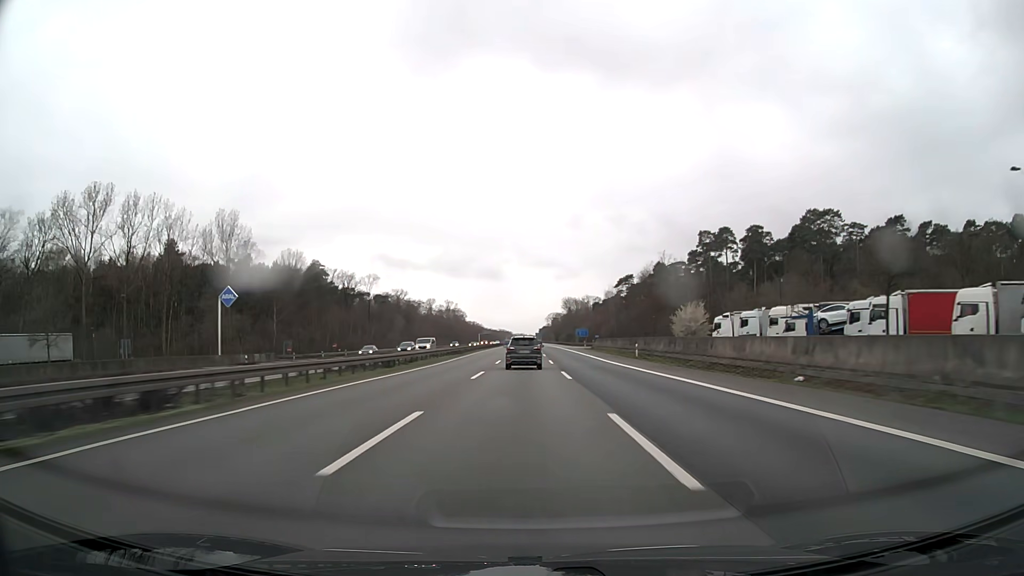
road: motorway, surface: asphalt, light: Day
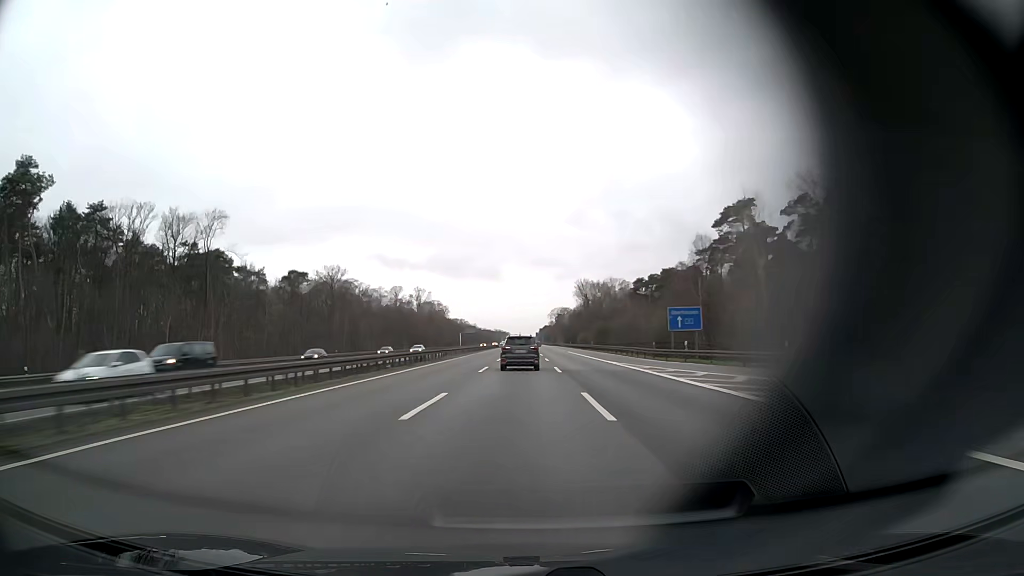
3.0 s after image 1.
(+0.1, +103.7) m; 0°
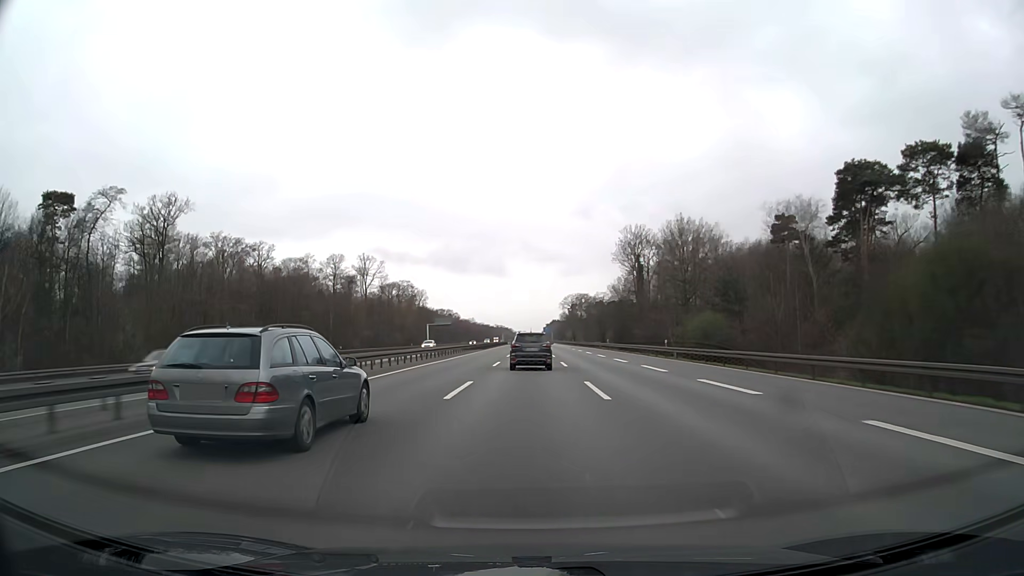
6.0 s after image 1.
(-0.5, +104.9) m; 0°
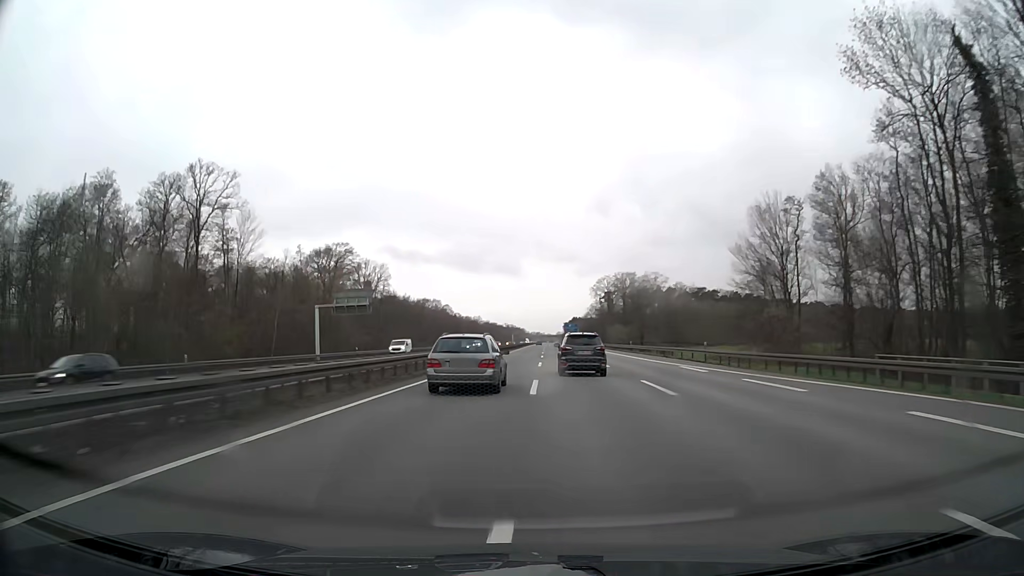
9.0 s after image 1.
(-1.1, +106.9) m; -1°
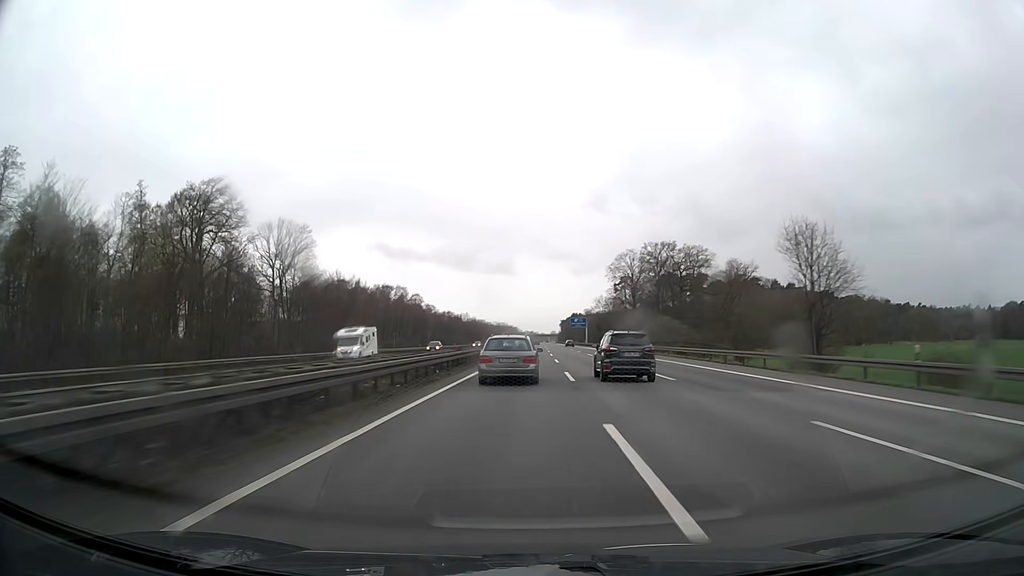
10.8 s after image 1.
(+0.2, +66.1) m; 0°
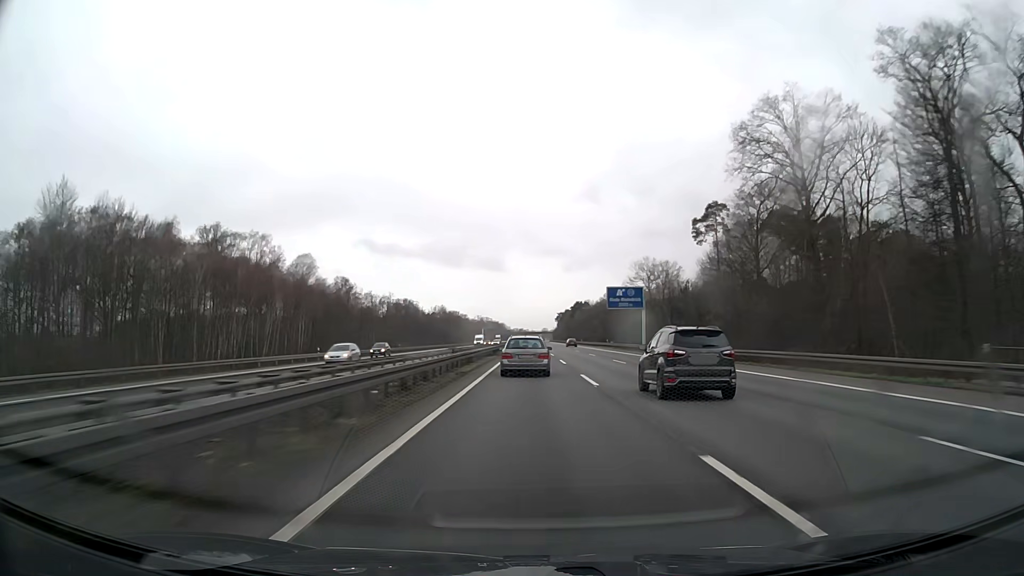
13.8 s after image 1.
(+1.0, +111.6) m; +1°
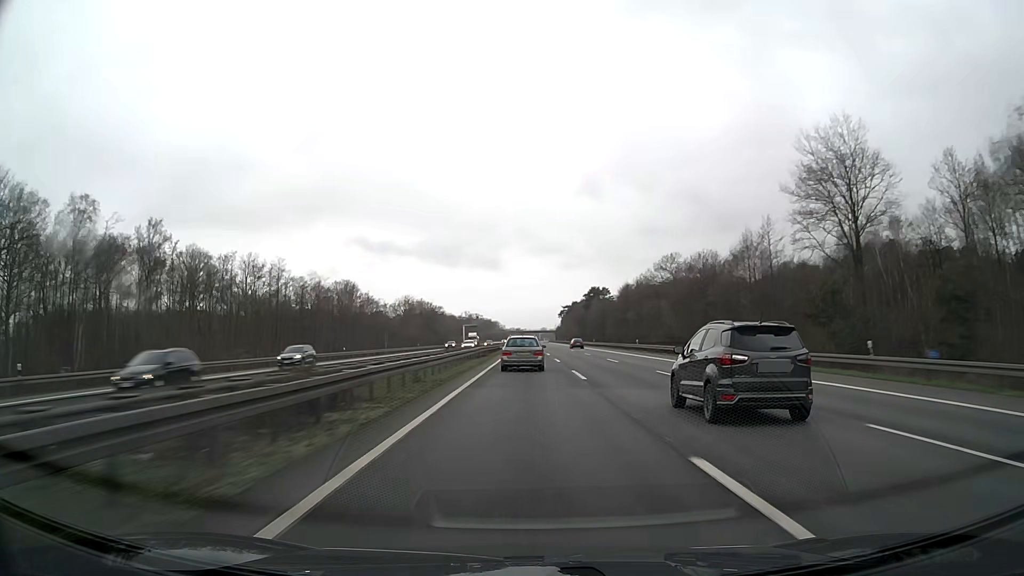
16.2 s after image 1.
(+0.1, +89.1) m; 0°
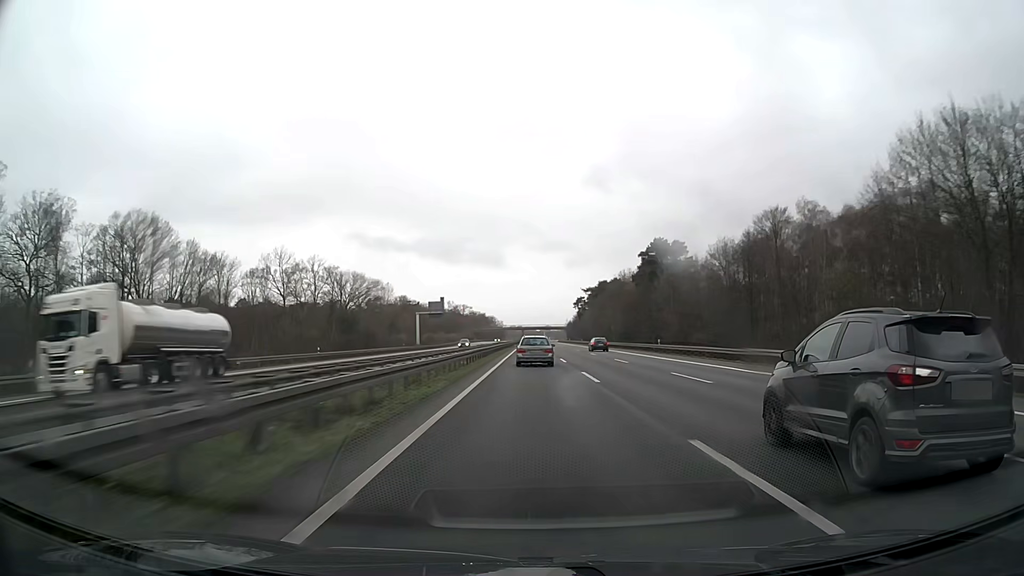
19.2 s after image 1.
(-0.4, +111.7) m; 0°
(0, +10) (0, +20) (0, +30) (0, +40) (0, +50) (0, +60) (0, +70) (0, +80) (0, +90) (0, +100) m
